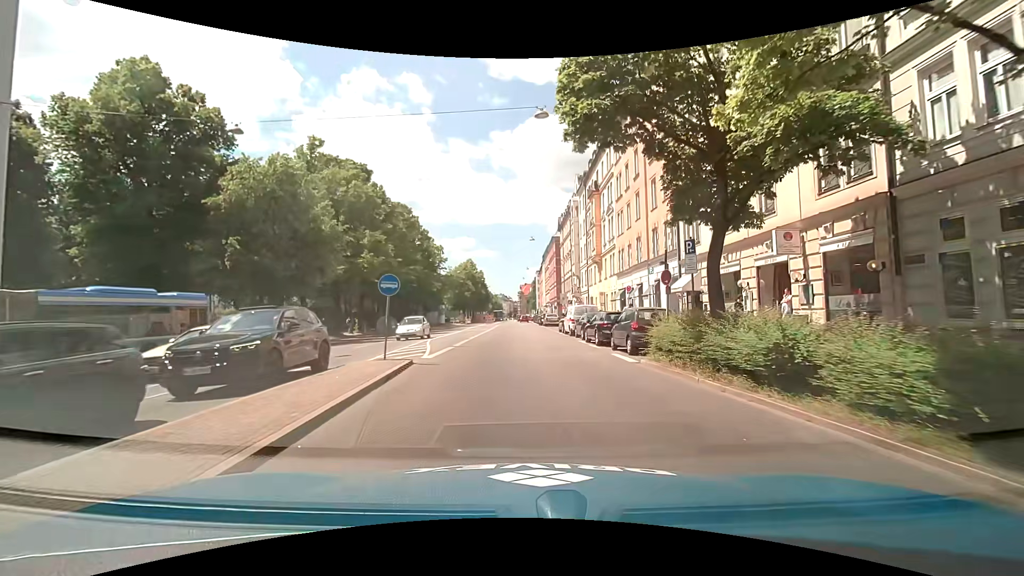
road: secondary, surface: asphalt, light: Day
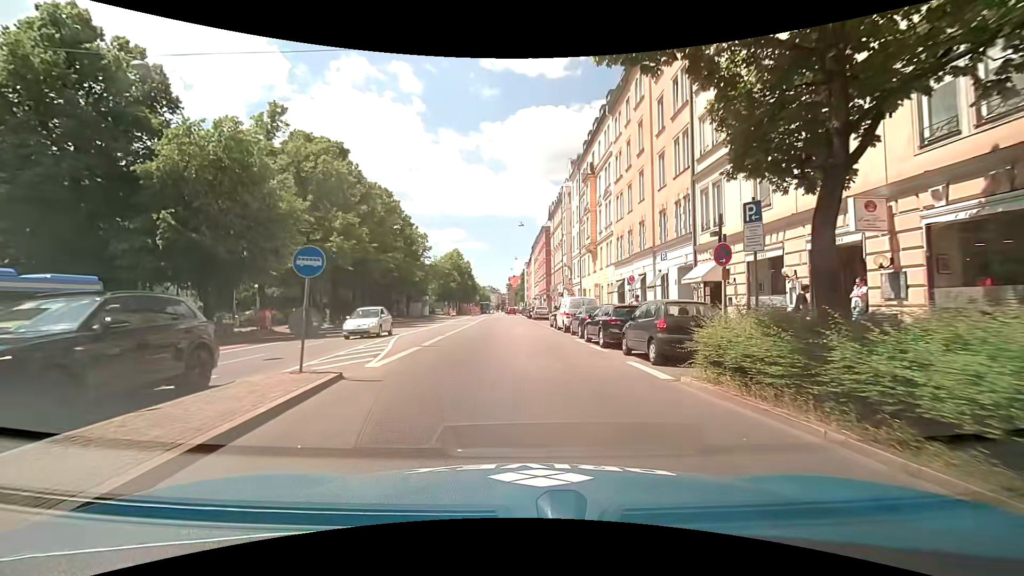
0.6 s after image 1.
(+0.1, +4.5) m; +2°
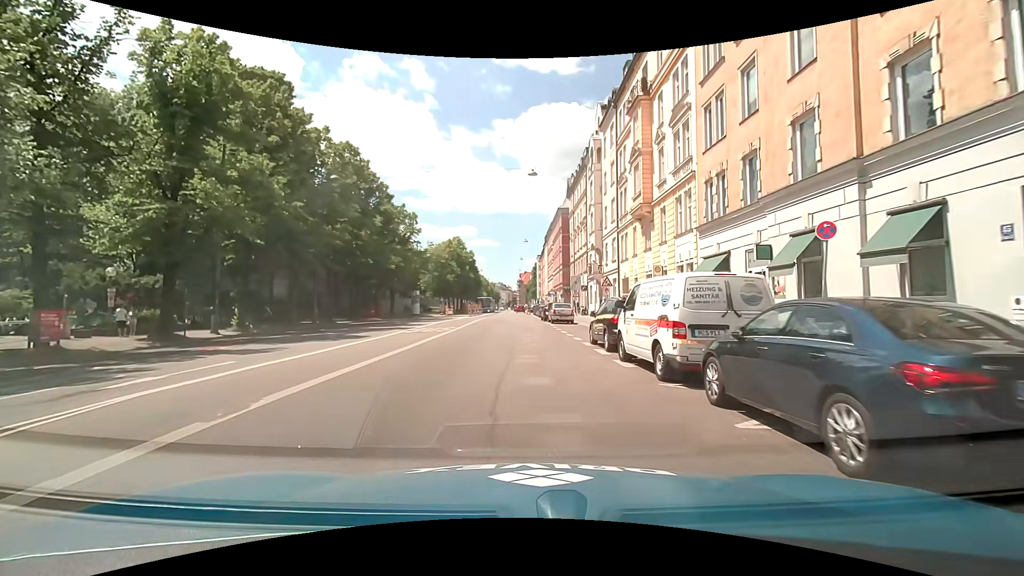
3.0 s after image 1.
(+0.1, +17.9) m; 0°
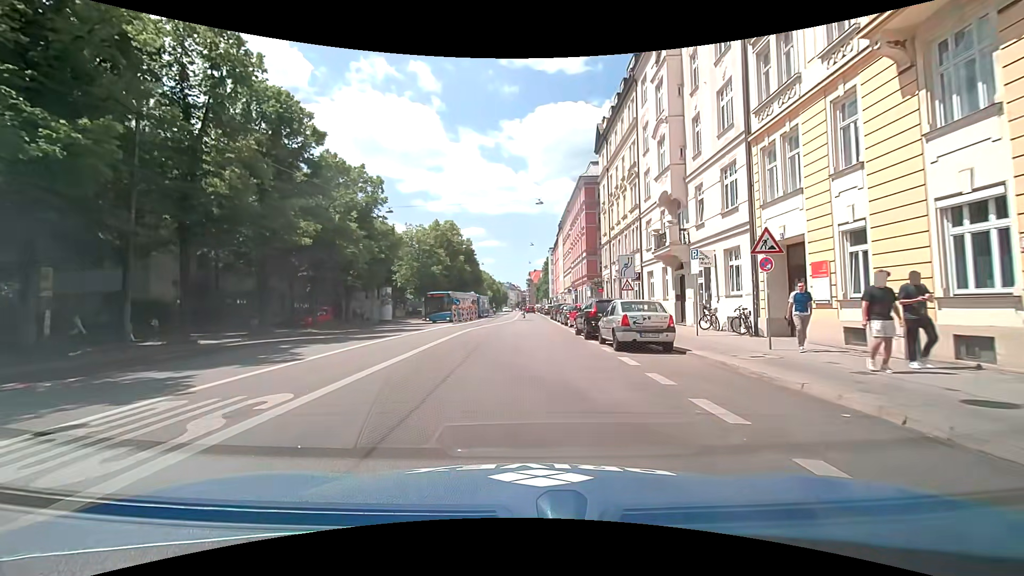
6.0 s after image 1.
(-0.4, +22.3) m; -2°
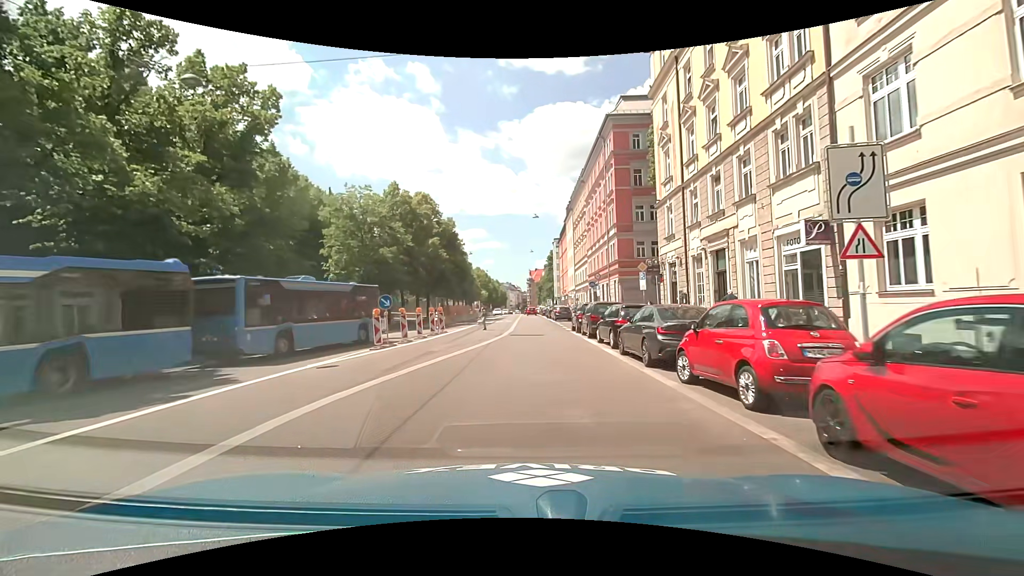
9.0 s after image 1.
(+0.1, +22.3) m; -1°
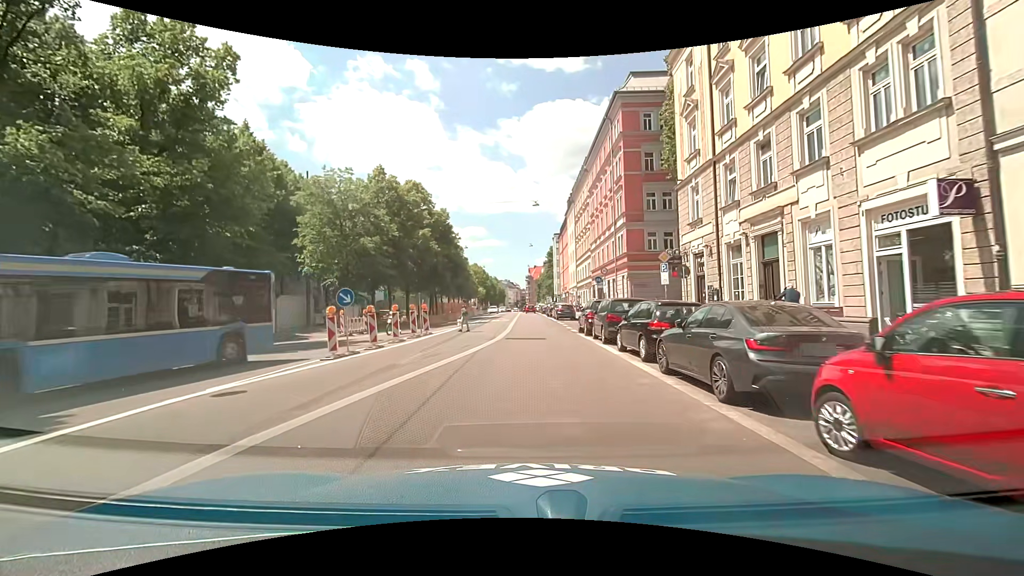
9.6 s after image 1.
(+0.1, +4.5) m; 0°
(0, +10) (0, +20) (+1, +30) (+1, +40) (+1, +50) (+1, +60) (+1, +70) (+2, +80) (+2, +90) (+2, +100) m
